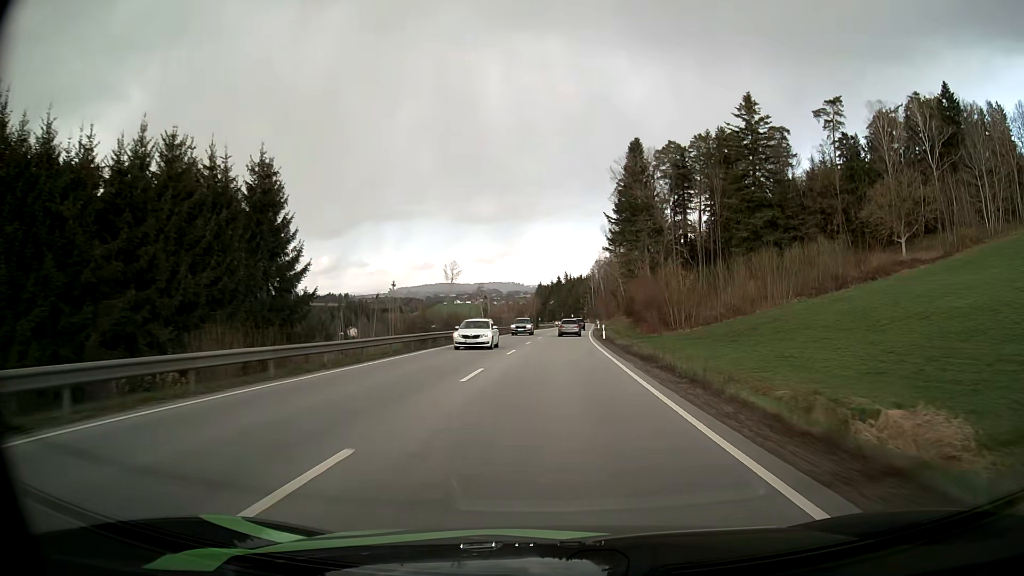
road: primary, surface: asphalt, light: Day
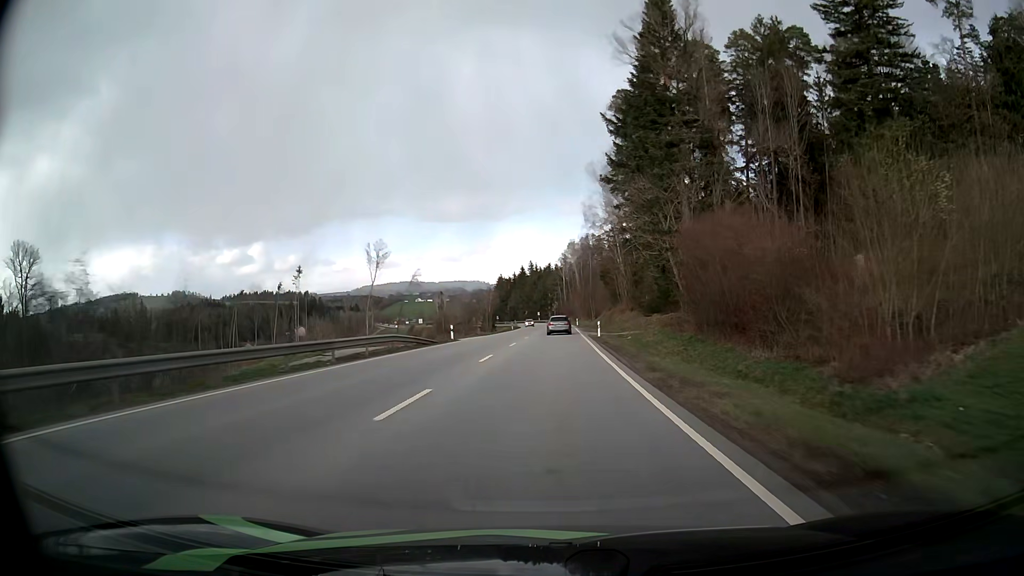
(+1.5, +54.1) m; +3°
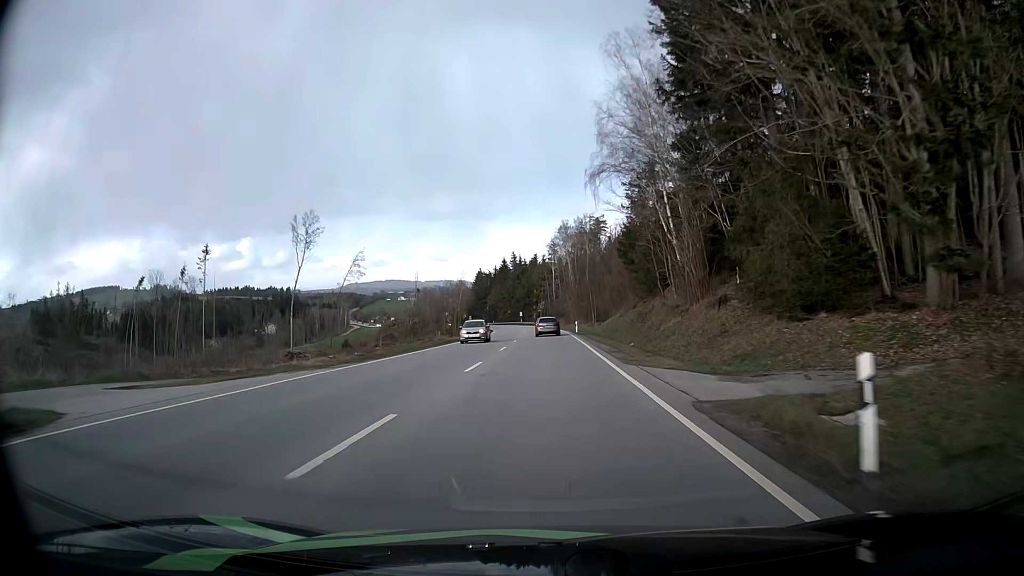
(+0.4, +39.3) m; +1°
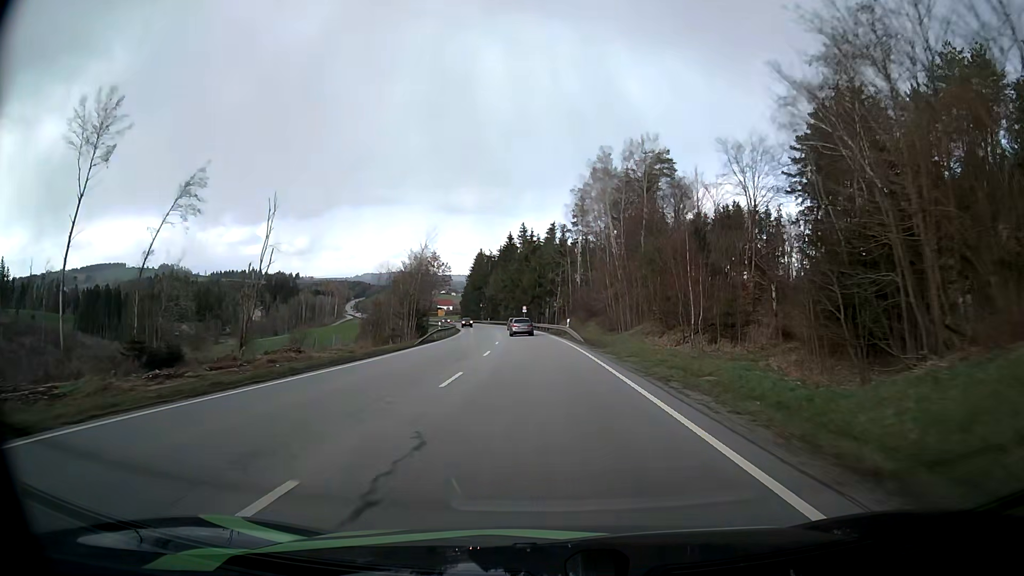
(-0.3, +64.1) m; -1°
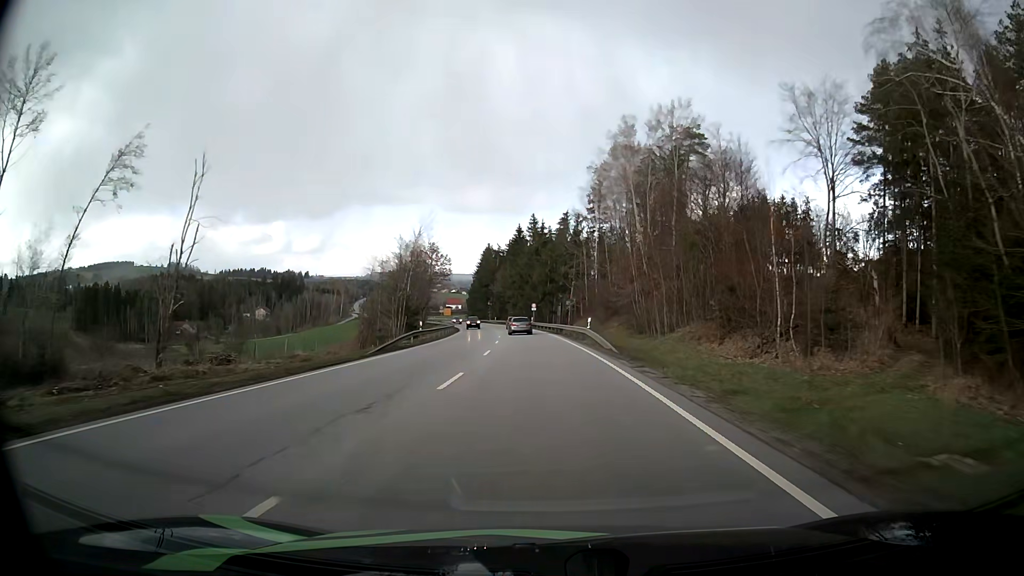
(-0.1, +12.8) m; -1°
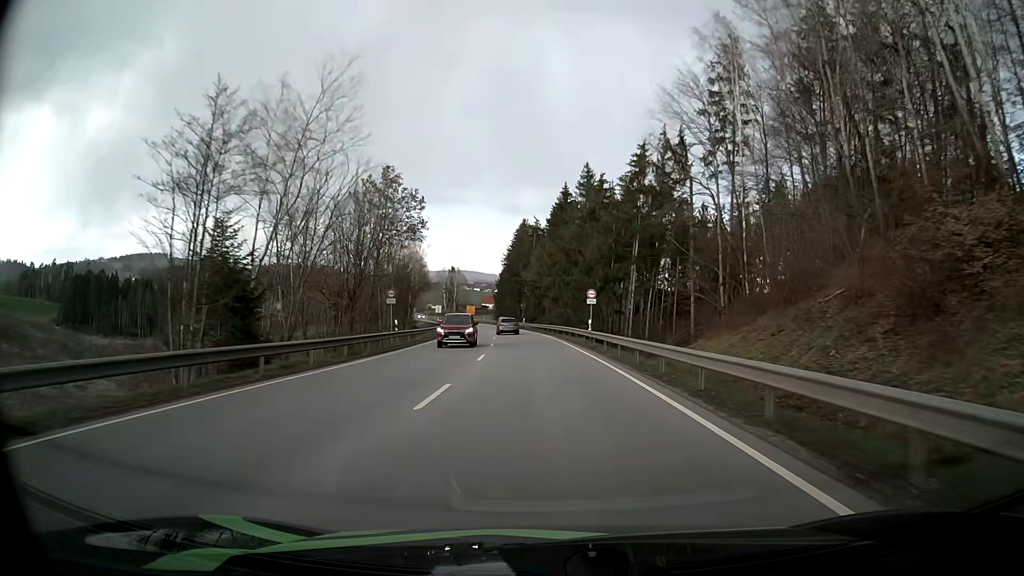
(-1.7, +51.2) m; -4°
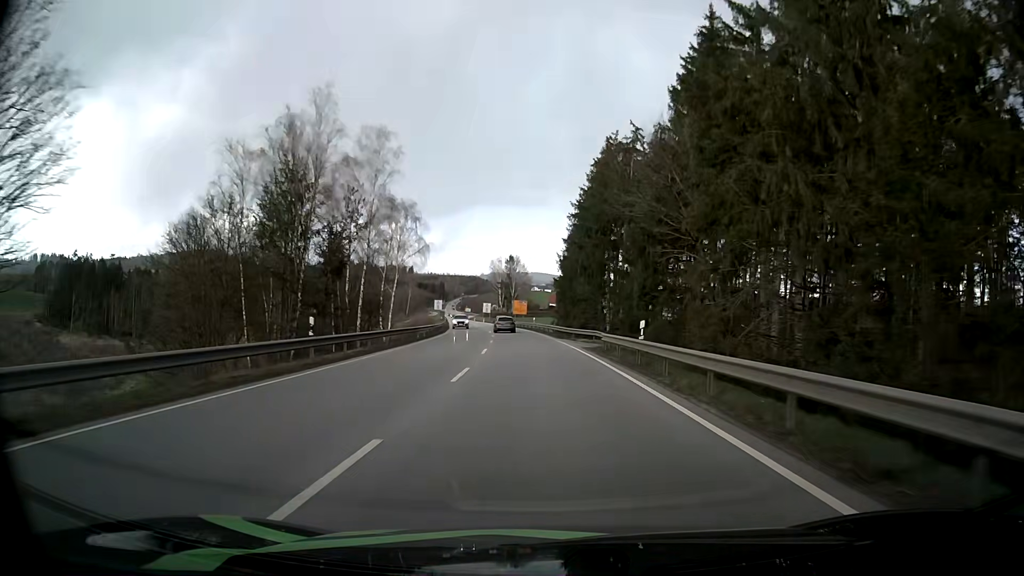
(-3.3, +64.8) m; -6°
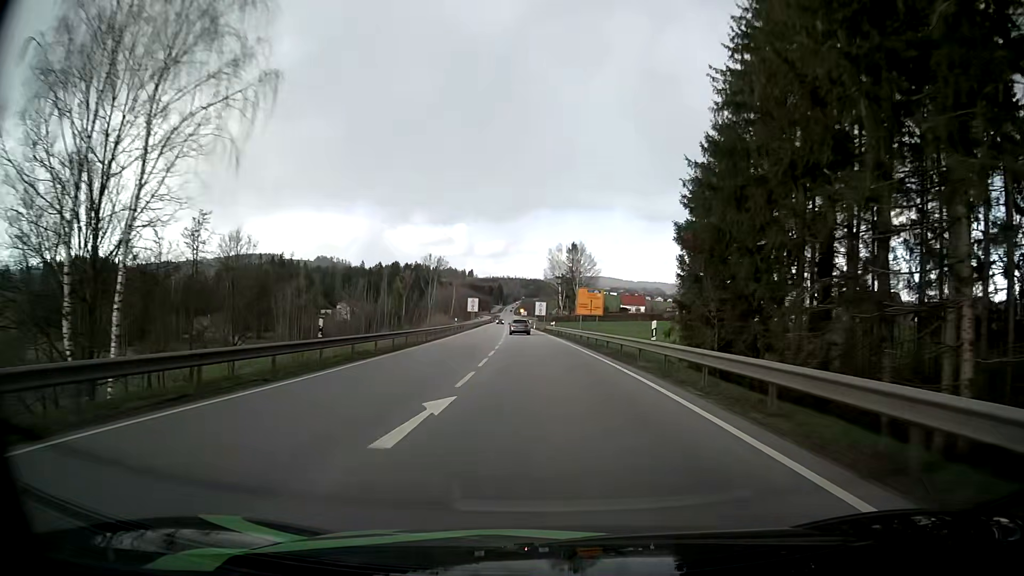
(-2.5, +52.9) m; -5°
(0, +10) (0, +20) (-1, +30) (-1, +40) (-2, +50) (-2, +60) (-3, +70) (-3, +80) (-4, +90) (-5, +100) m
